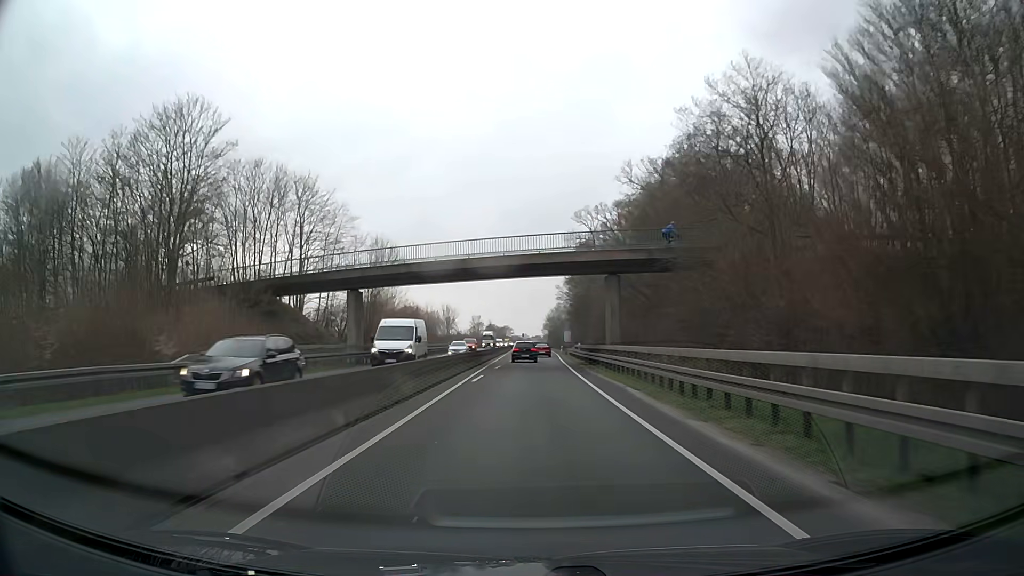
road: trunk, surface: asphalt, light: Day
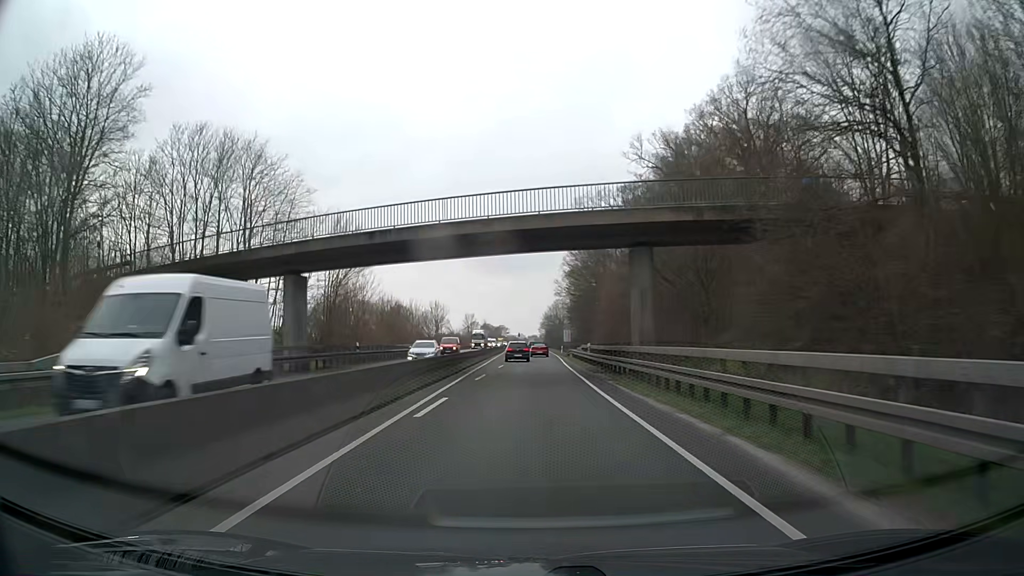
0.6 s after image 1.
(+0.1, +11.1) m; 0°
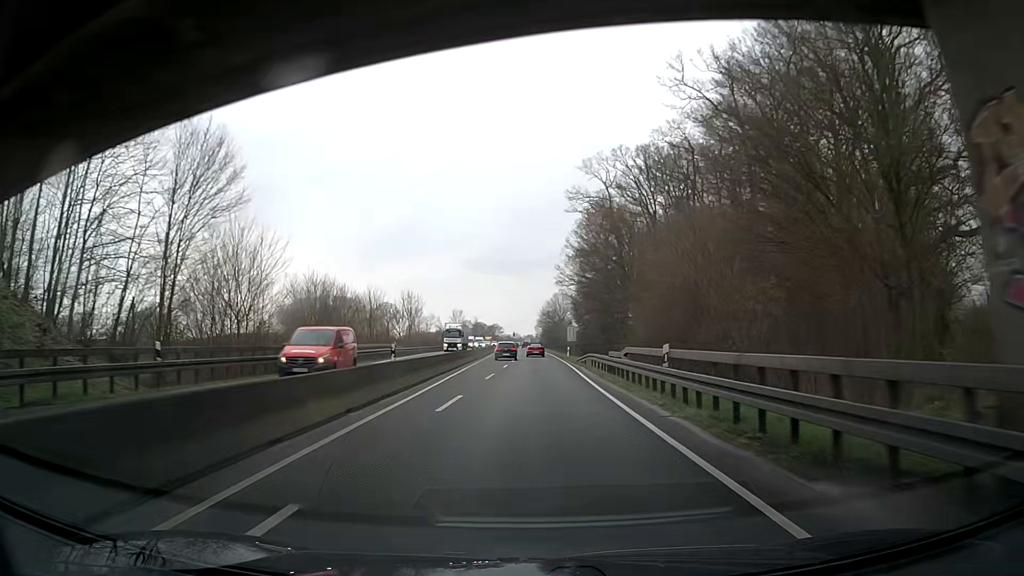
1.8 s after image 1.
(+0.1, +23.2) m; 0°
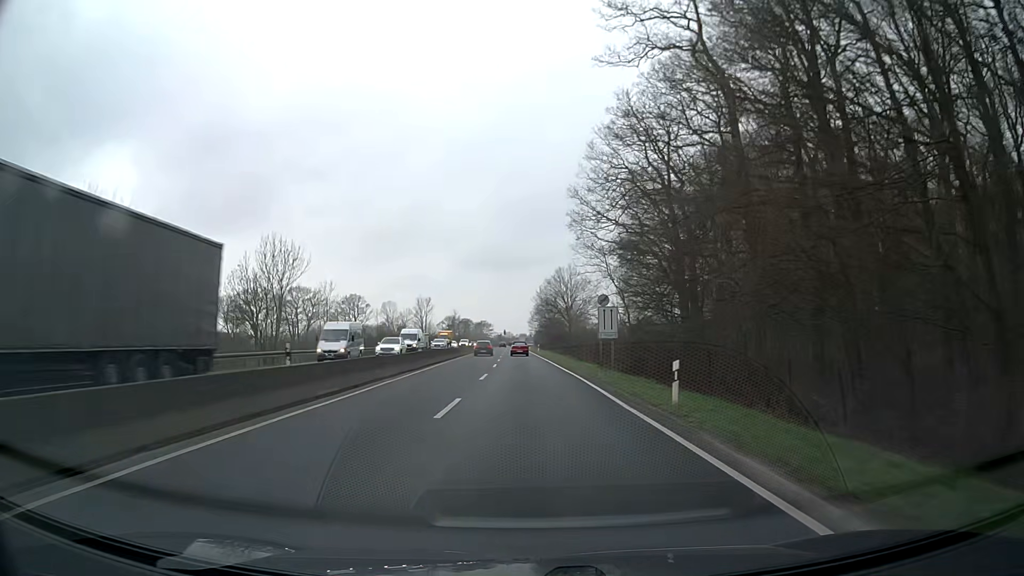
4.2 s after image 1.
(+0.3, +49.8) m; 0°
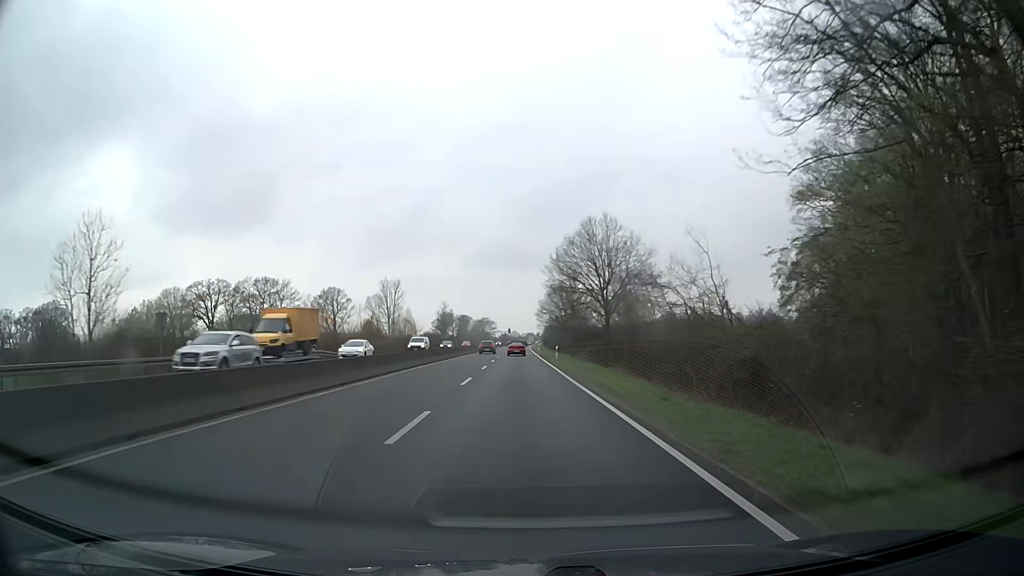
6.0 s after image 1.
(0.0, +39.5) m; 0°
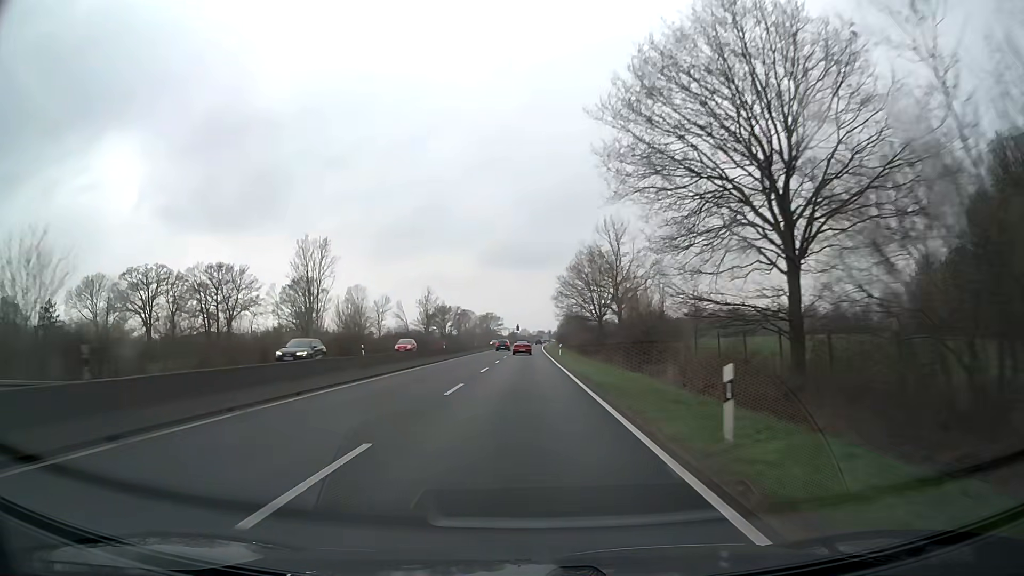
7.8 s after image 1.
(-0.3, +40.5) m; -1°
(0, +10) (0, +20) (0, +30) (0, +40) (0, +50) (0, +60) (0, +70) (0, +80) (0, +90) (0, +100) m
